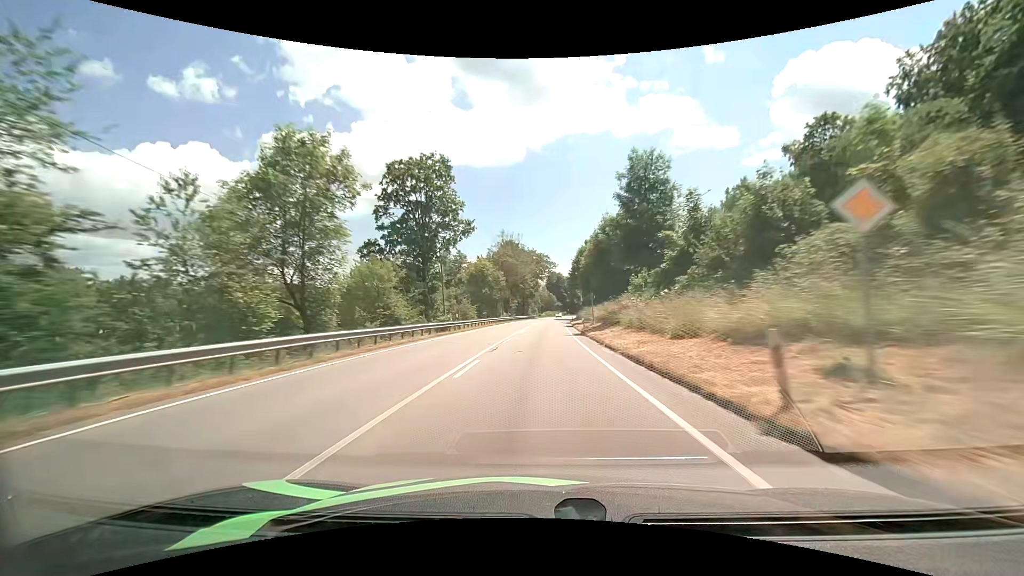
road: primary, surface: asphalt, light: Day
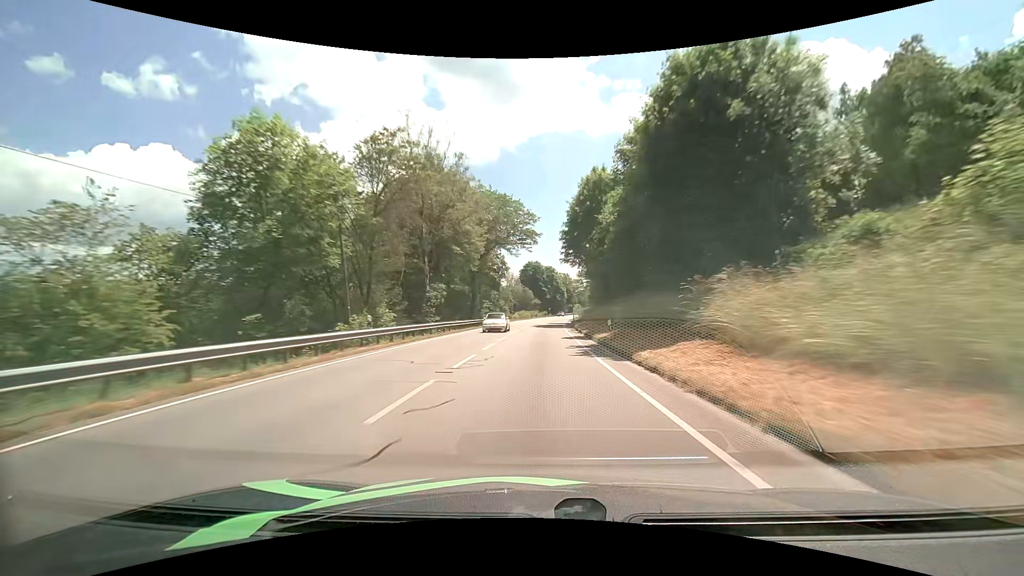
(+1.2, +59.3) m; +3°
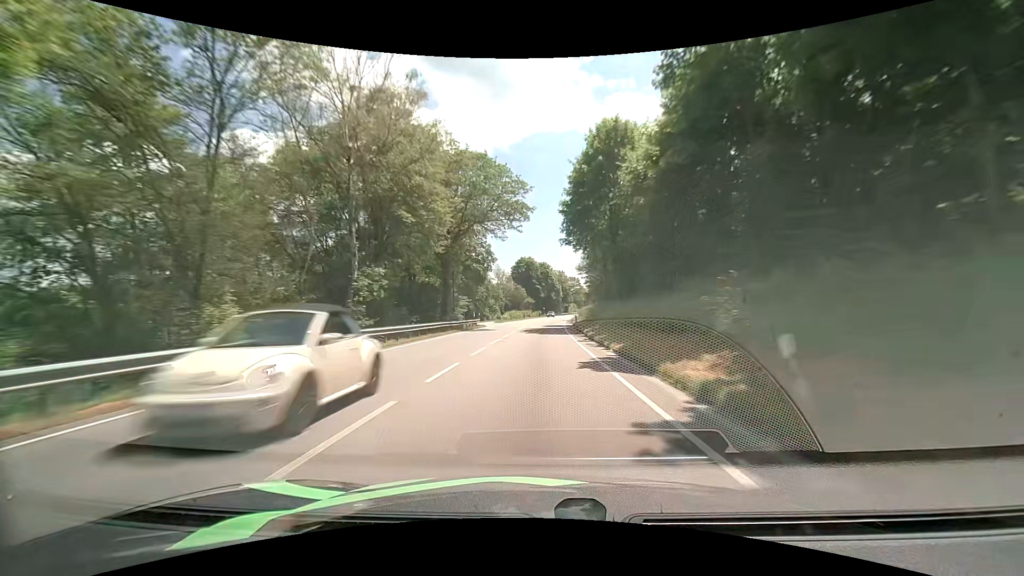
(+0.1, +14.9) m; +1°
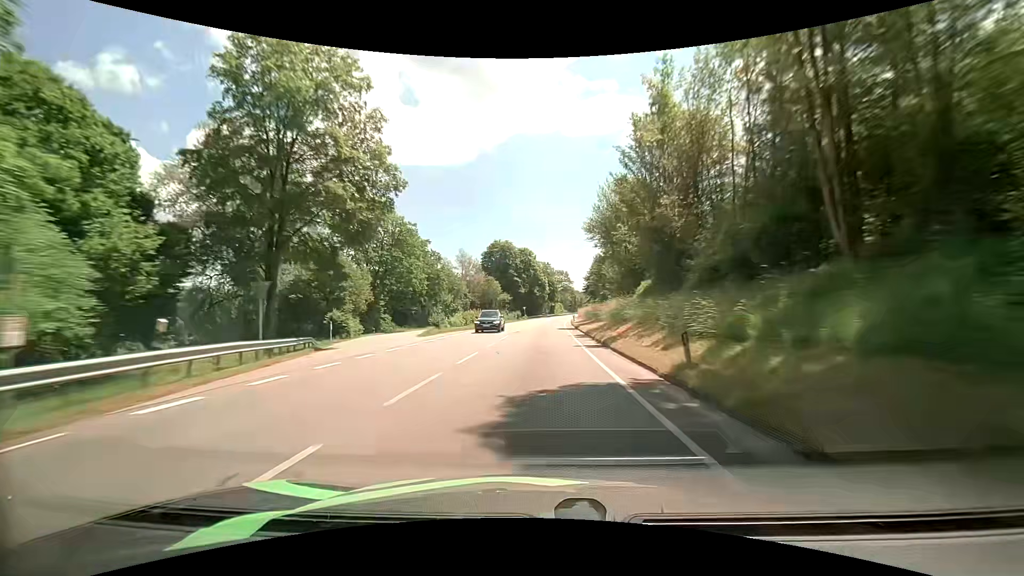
(+0.7, +45.2) m; +2°
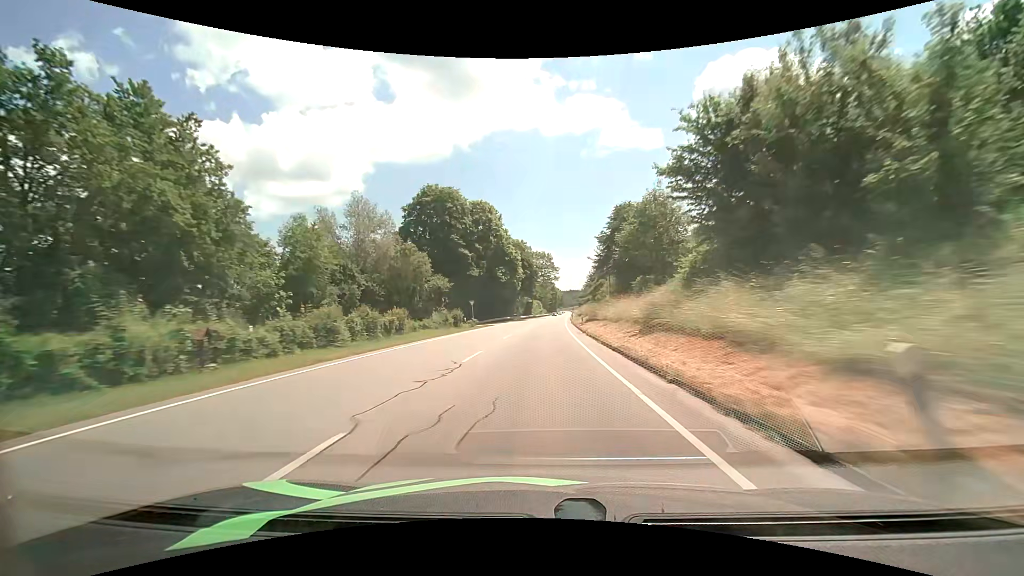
(+1.3, +60.8) m; +3°
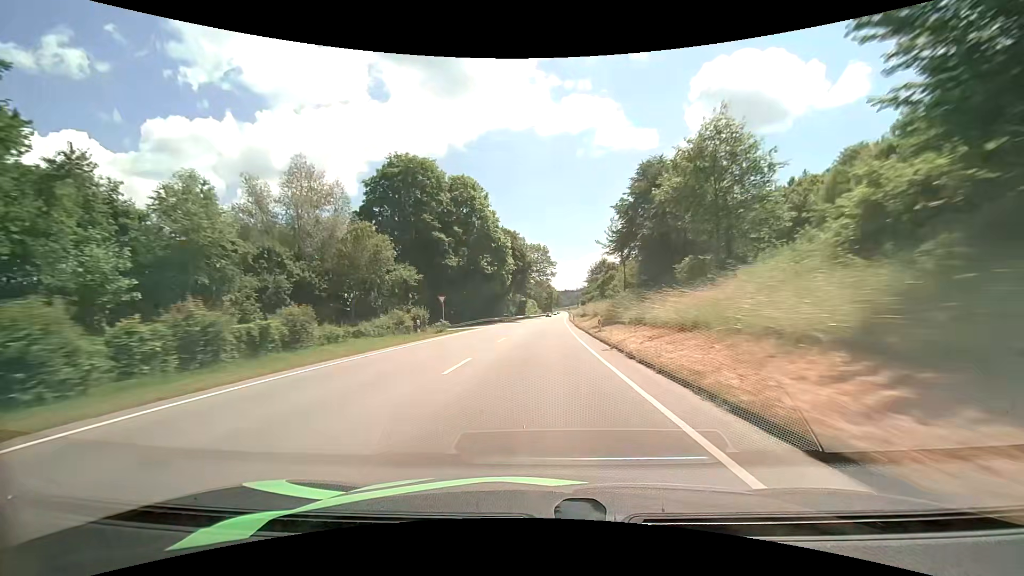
(+0.1, +15.1) m; +1°
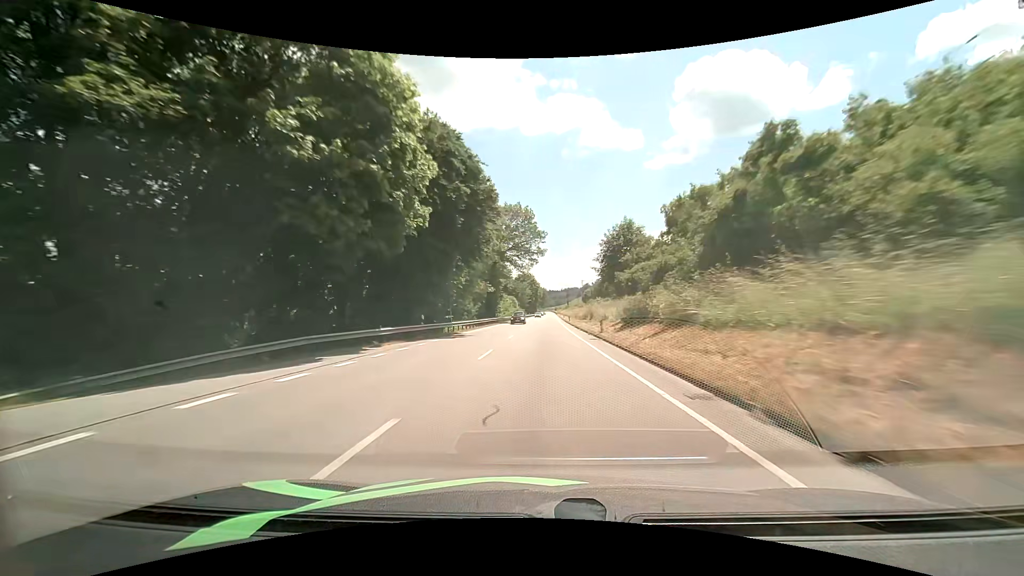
(+0.7, +45.3) m; +2°
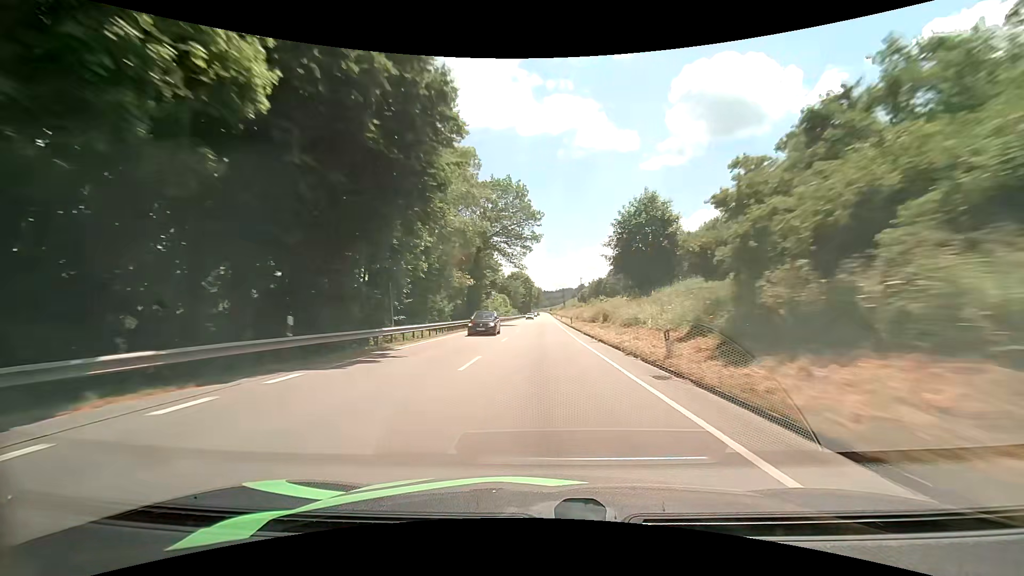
(+0.1, +15.1) m; +1°
(0, +10) (0, +20) (0, +30) (0, +40) (+1, +50) (+1, +60) (+1, +70) (+1, +80) (+1, +90) (+2, +100) m
